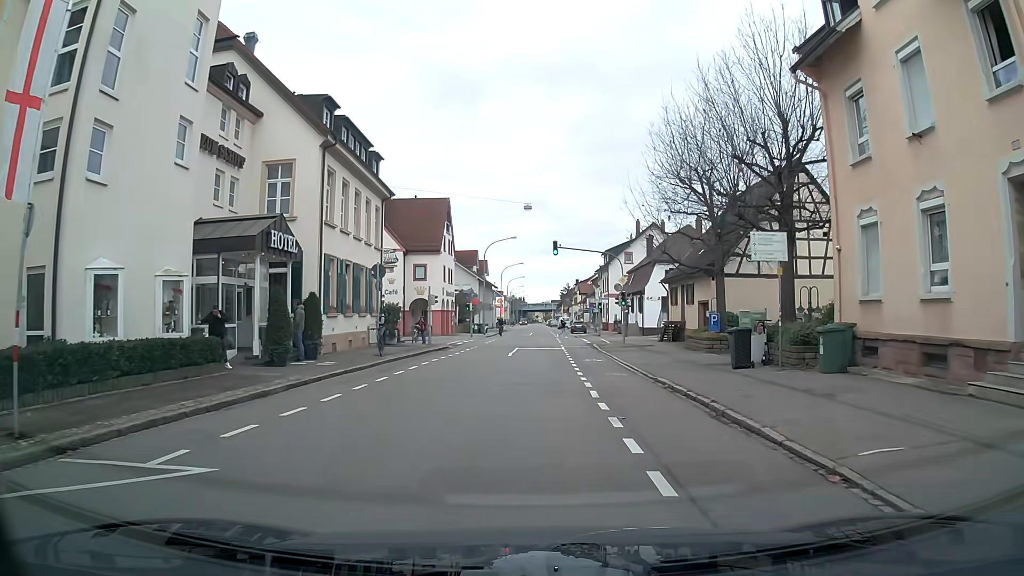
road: tertiary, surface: asphalt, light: Day
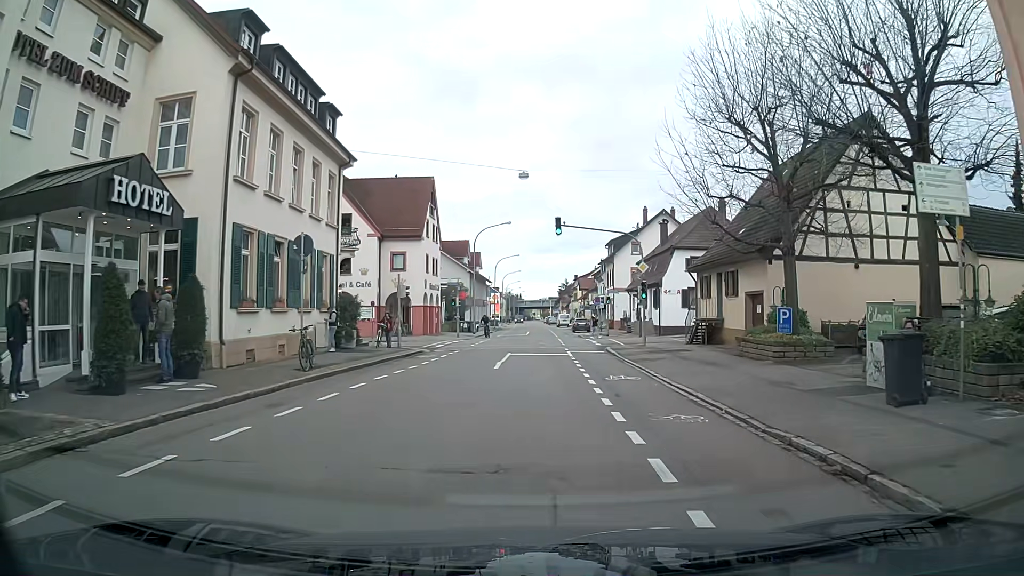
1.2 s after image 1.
(0.0, +8.4) m; 0°
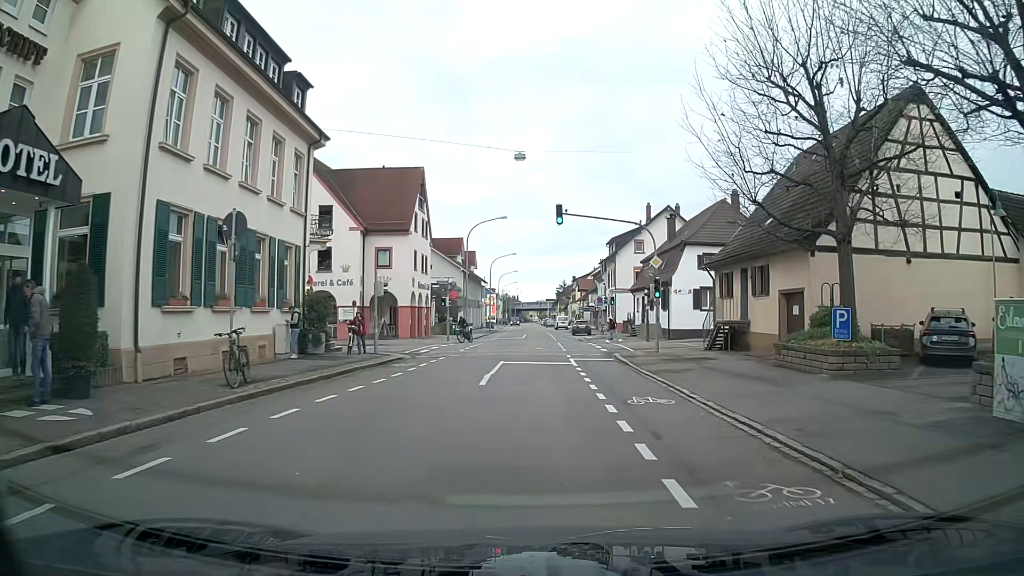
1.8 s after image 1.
(0.0, +4.1) m; 0°
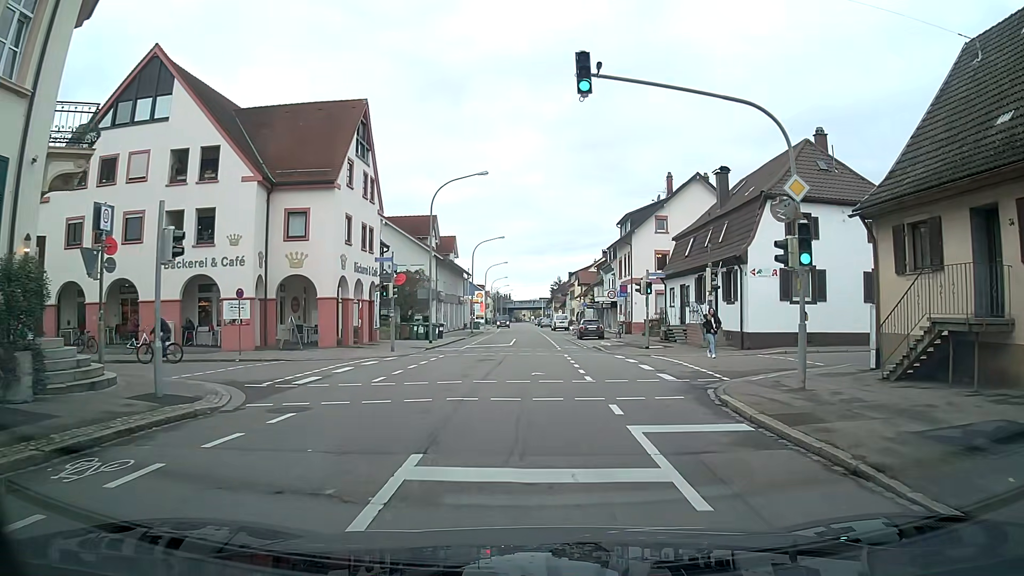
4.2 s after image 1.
(-0.1, +16.3) m; 0°
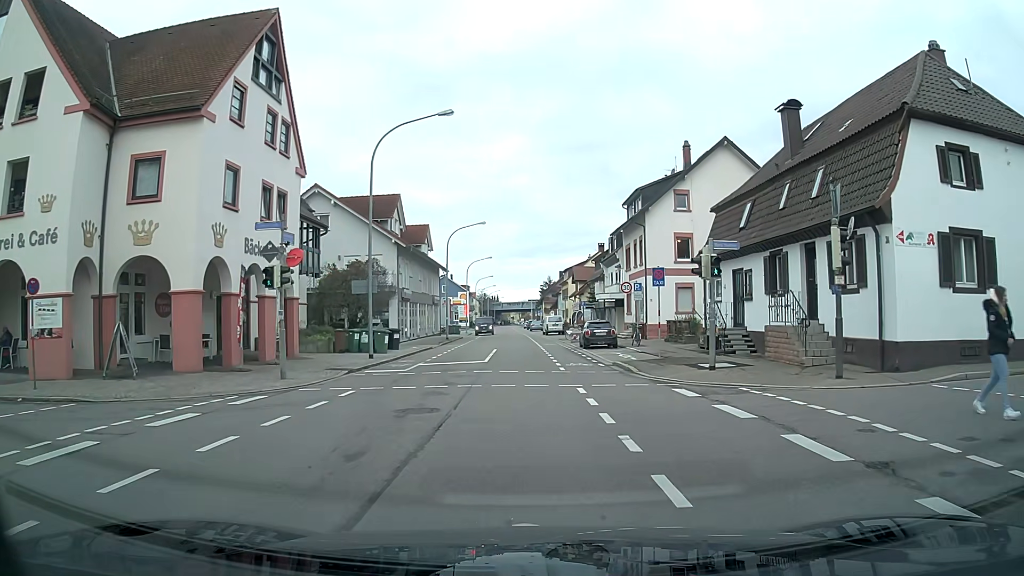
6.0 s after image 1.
(+0.2, +12.1) m; +1°
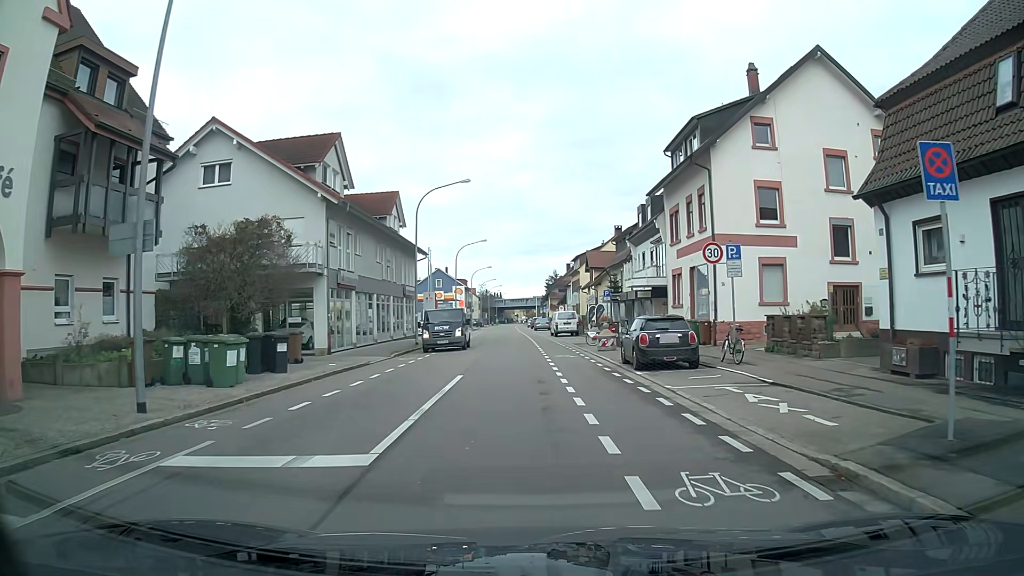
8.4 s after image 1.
(+0.1, +16.4) m; -1°
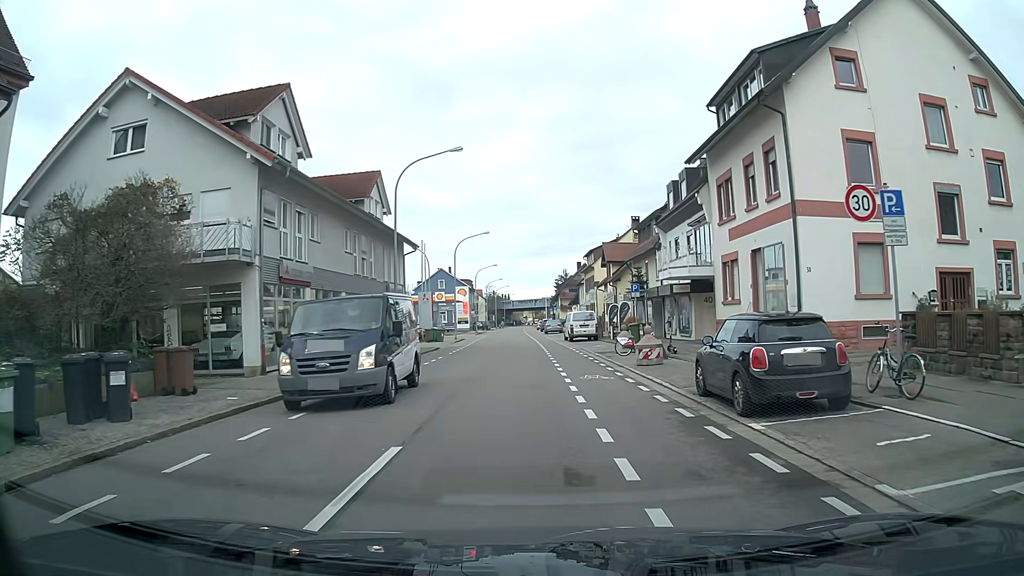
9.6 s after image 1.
(0.0, +8.3) m; 0°
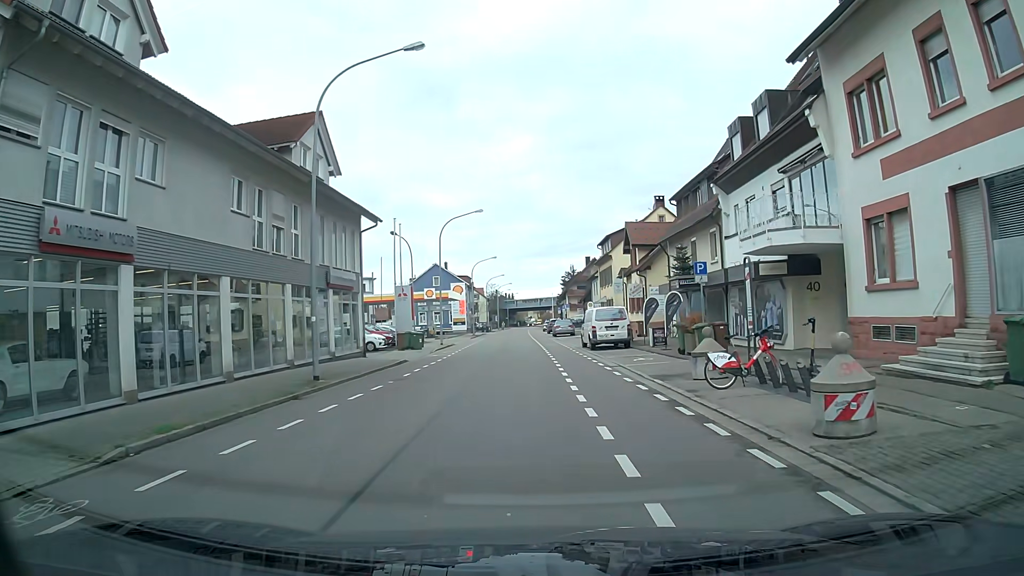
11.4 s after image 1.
(-0.1, +12.7) m; -1°
(0, +10) (0, +20) (0, +30) (0, +40) (-1, +50) (-1, +60) (-1, +70) (-1, +80) (-1, +90) (-1, +100) m
